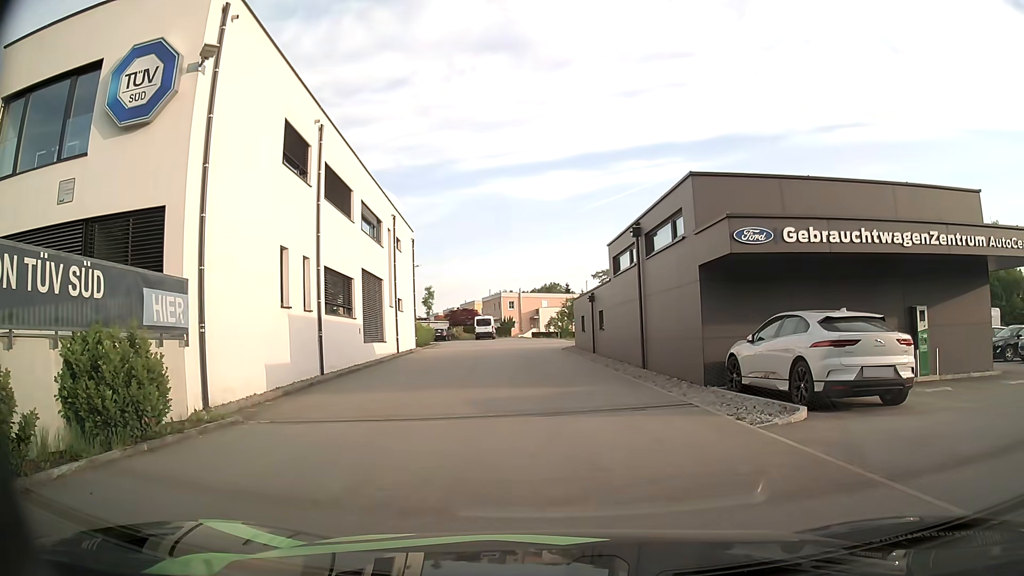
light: Day
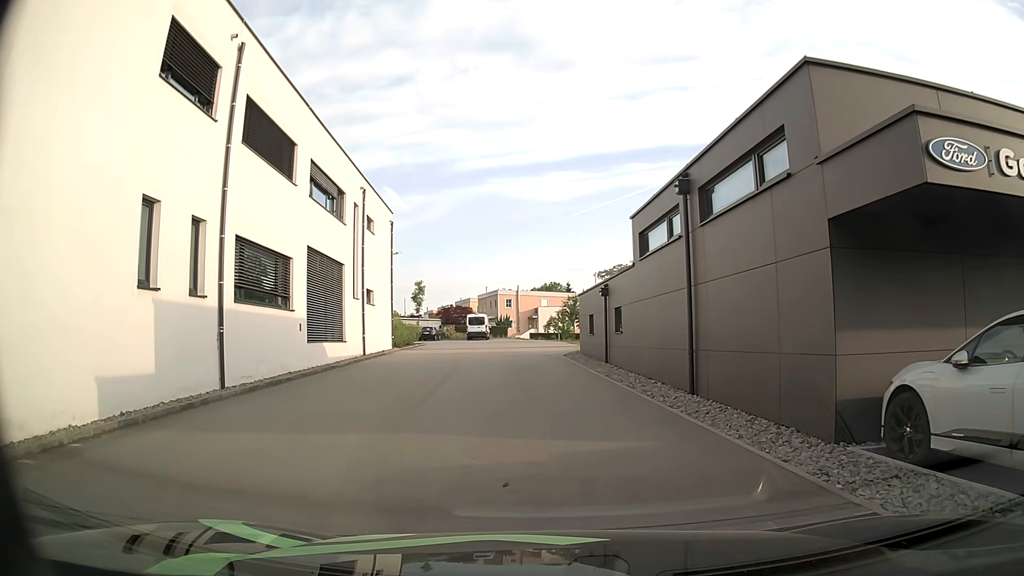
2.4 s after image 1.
(0.0, +6.8) m; 0°
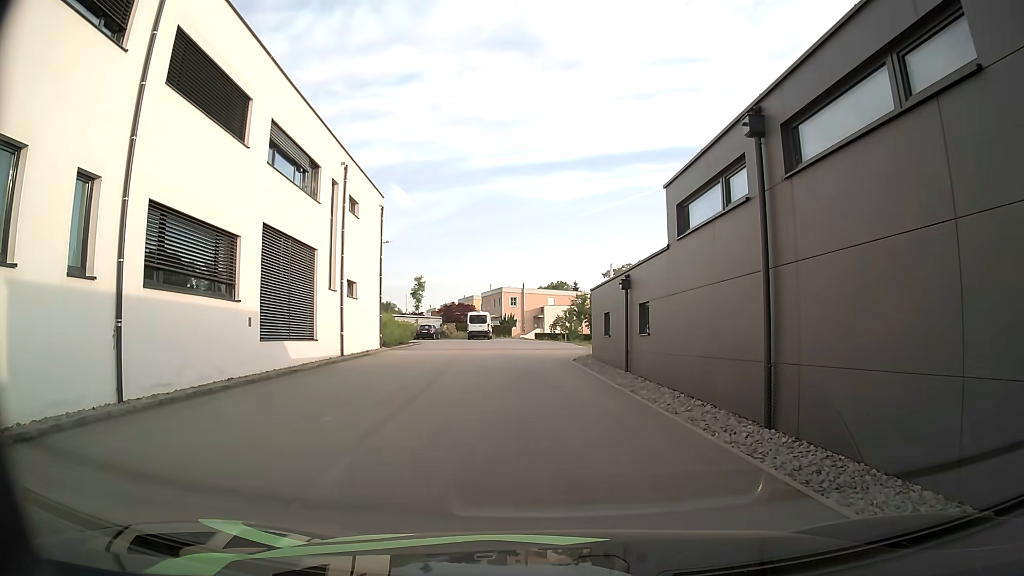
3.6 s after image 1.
(0.0, +4.2) m; 0°
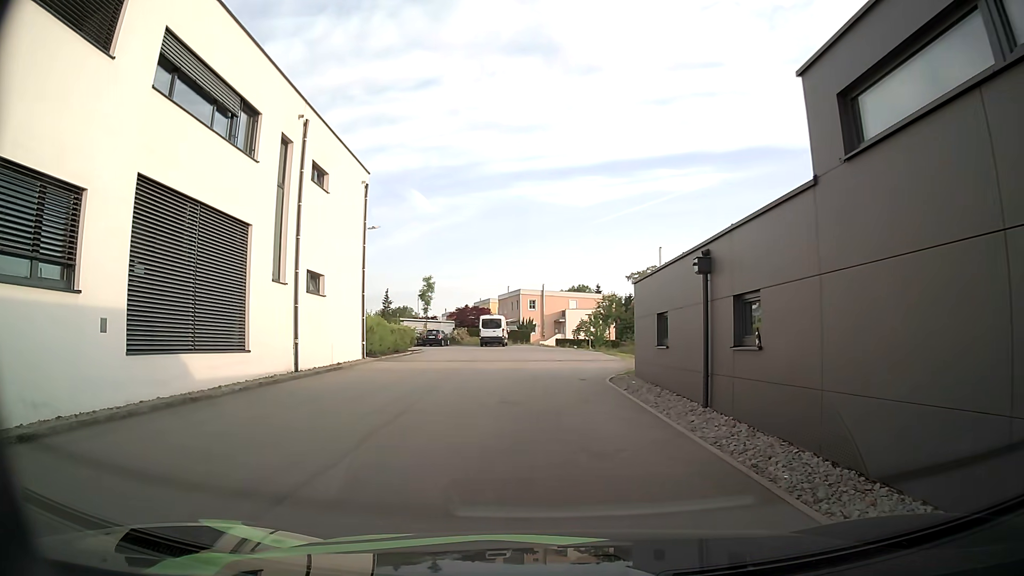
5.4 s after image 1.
(-0.2, +7.1) m; -3°
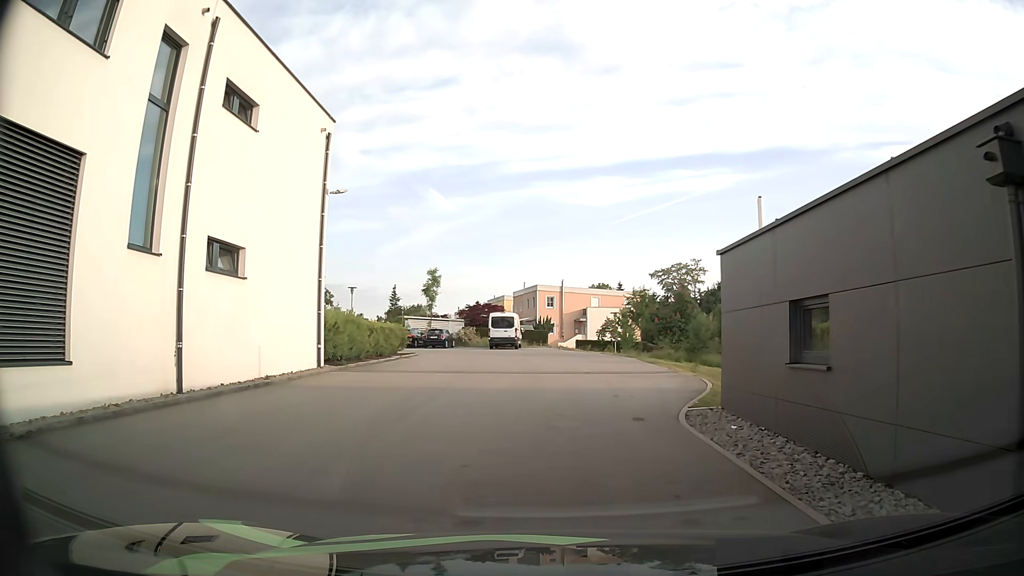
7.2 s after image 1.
(0.0, +7.7) m; -1°
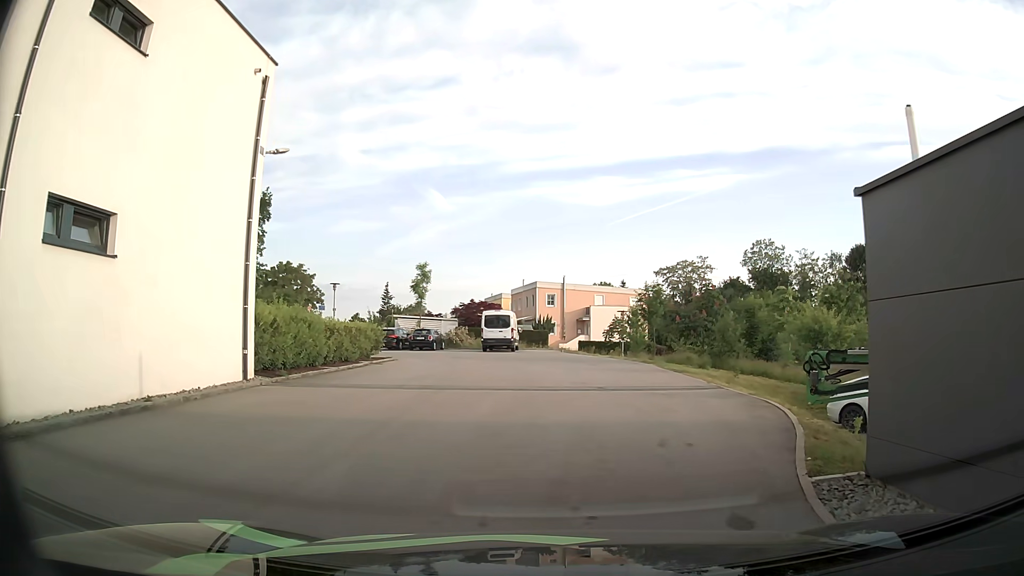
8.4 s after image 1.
(0.0, +5.3) m; 0°
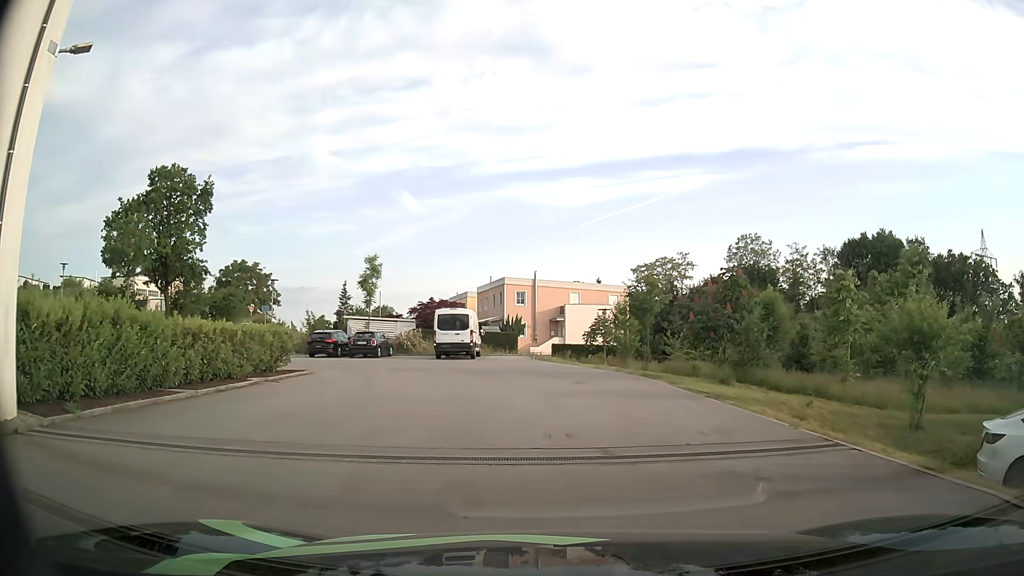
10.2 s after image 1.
(+0.1, +7.7) m; +3°
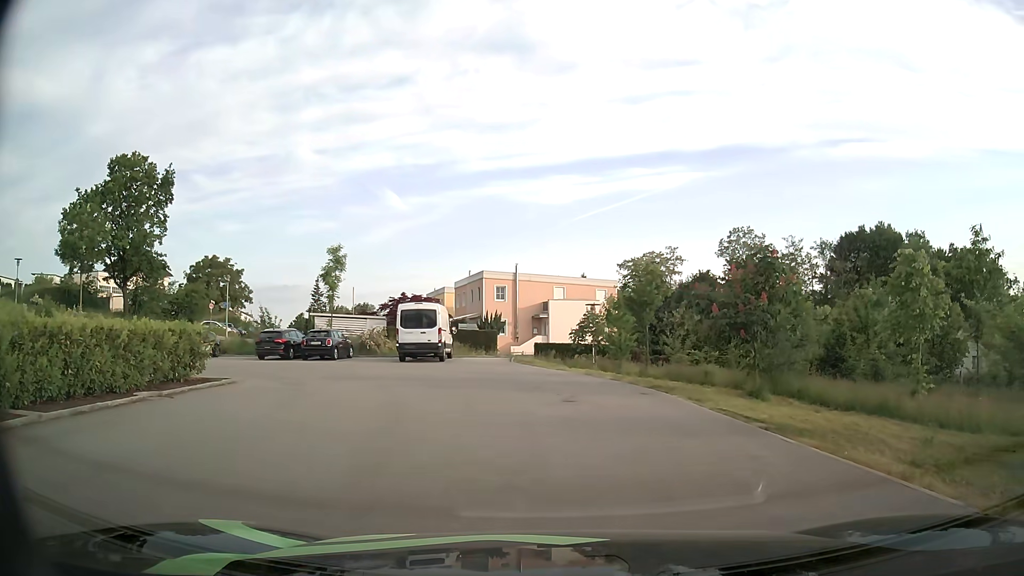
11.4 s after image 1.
(0.0, +4.8) m; +1°
